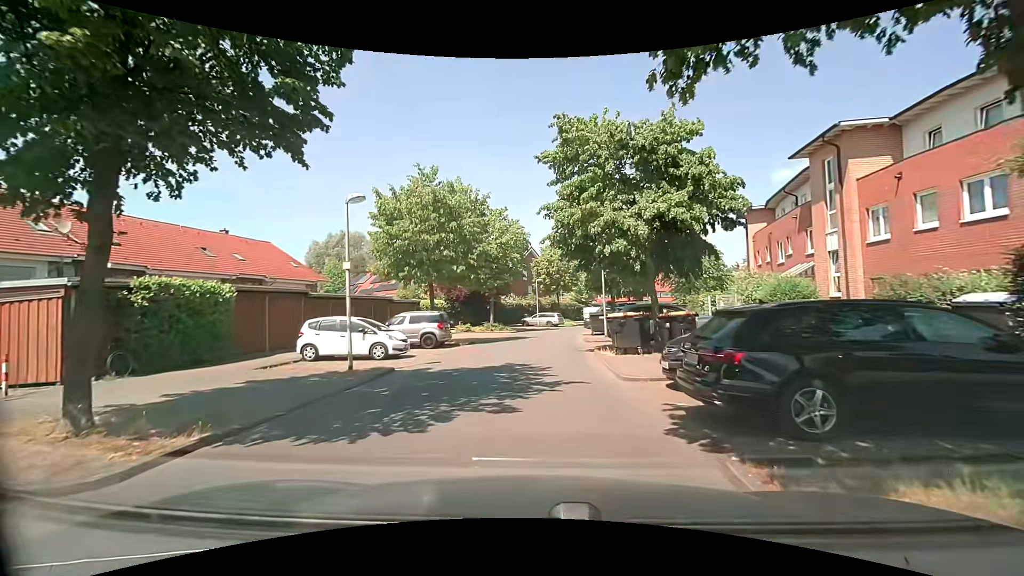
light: Day
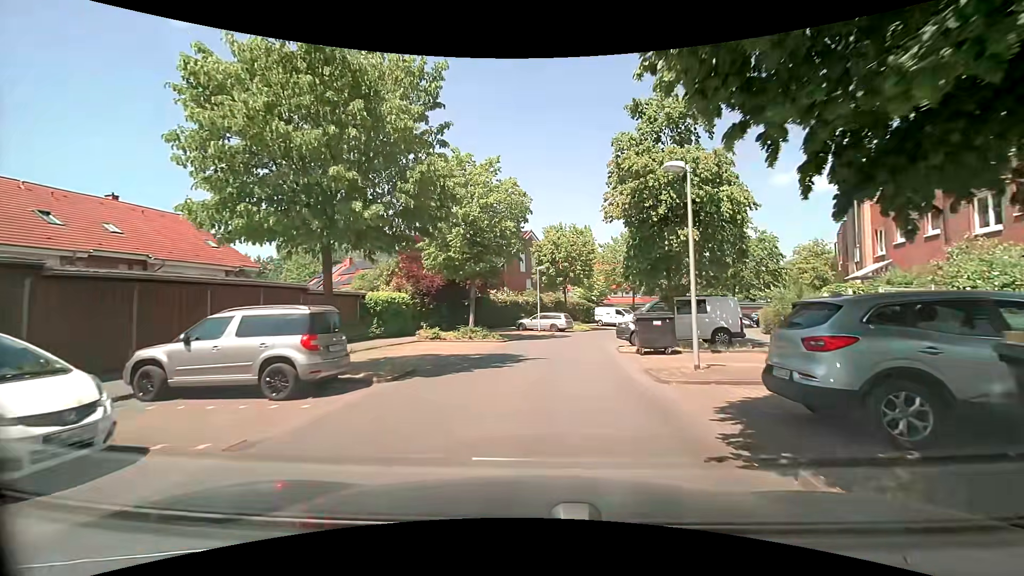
(-0.1, +13.3) m; 0°
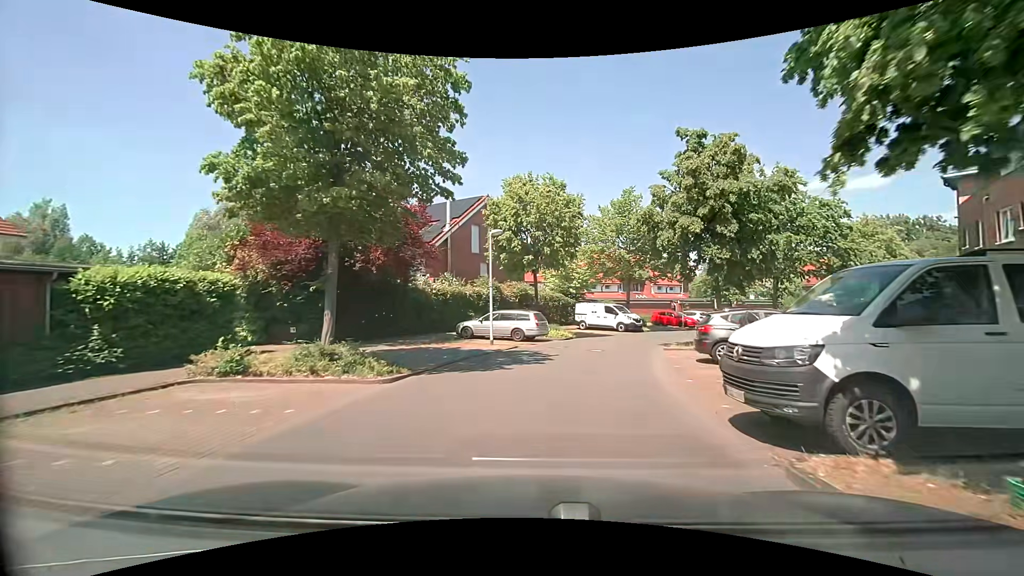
(+0.6, +15.4) m; +4°
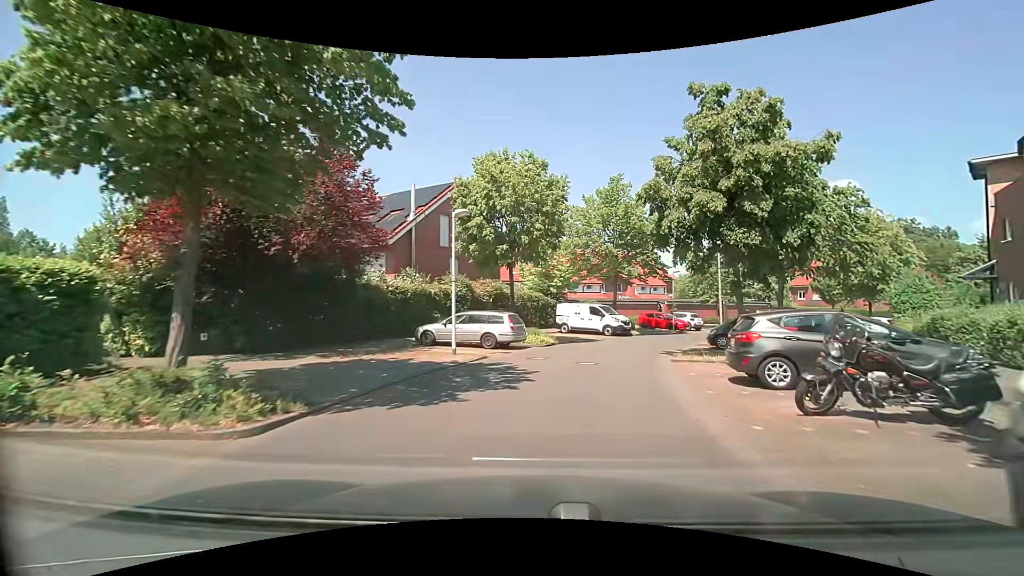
(+0.1, +4.2) m; +2°
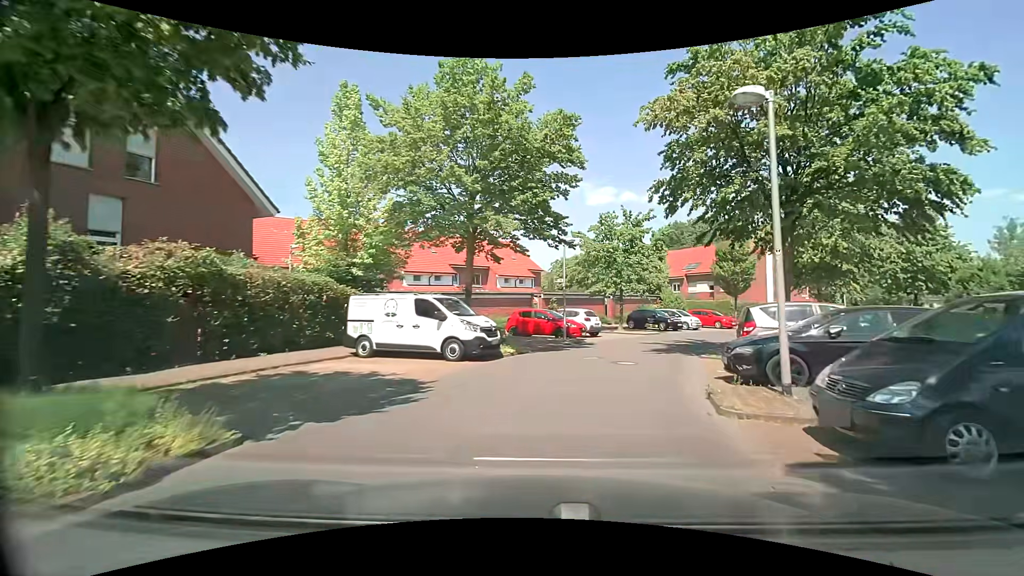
(+2.4, +16.9) m; +16°
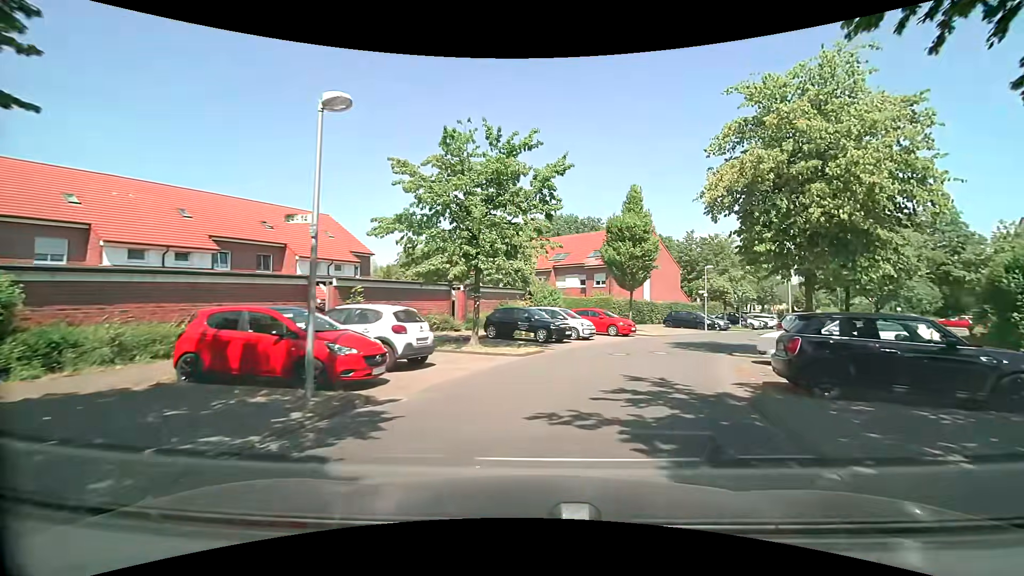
(+2.0, +14.9) m; +16°
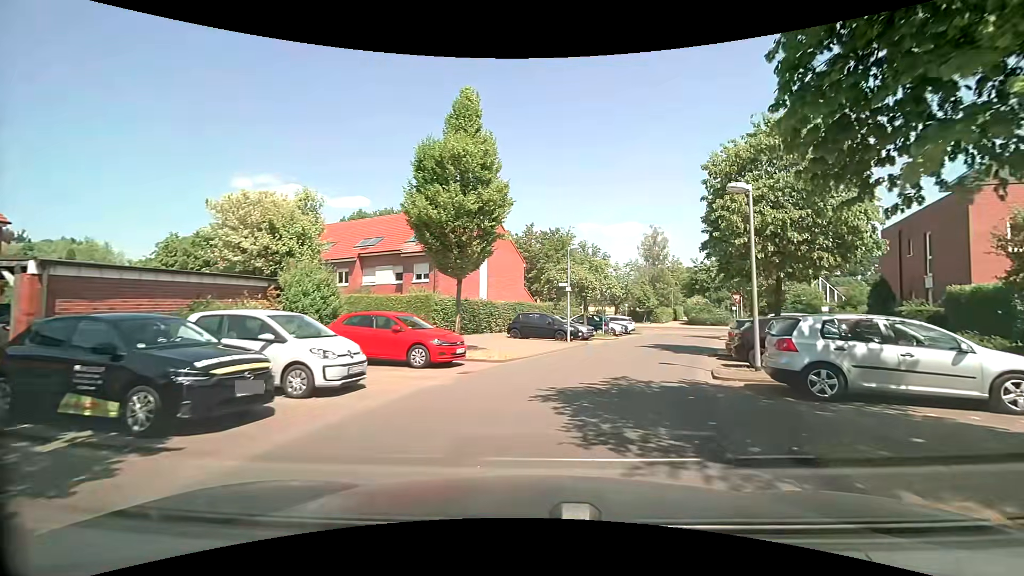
(+2.2, +14.1) m; +17°
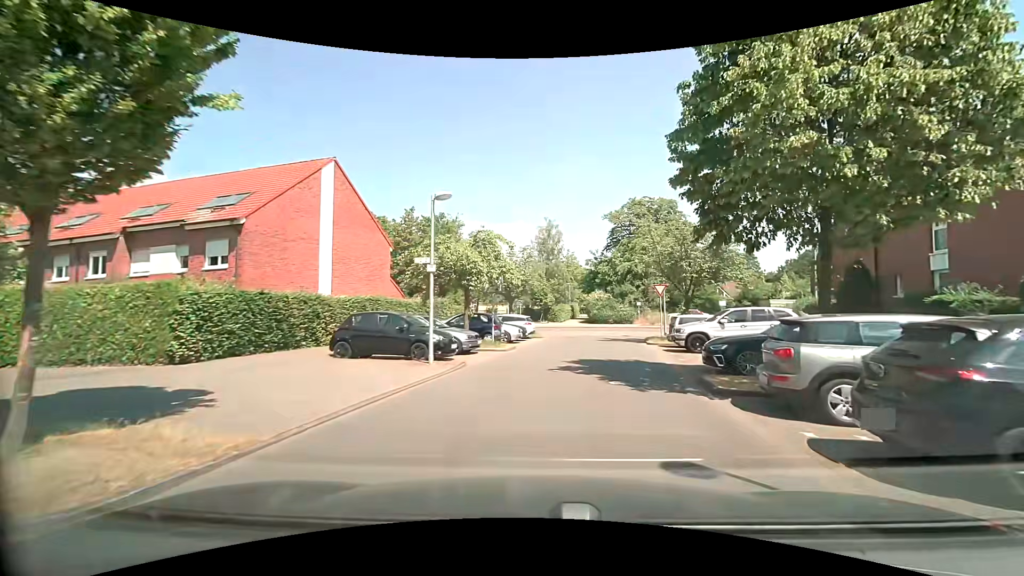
(+1.3, +10.7) m; +13°
